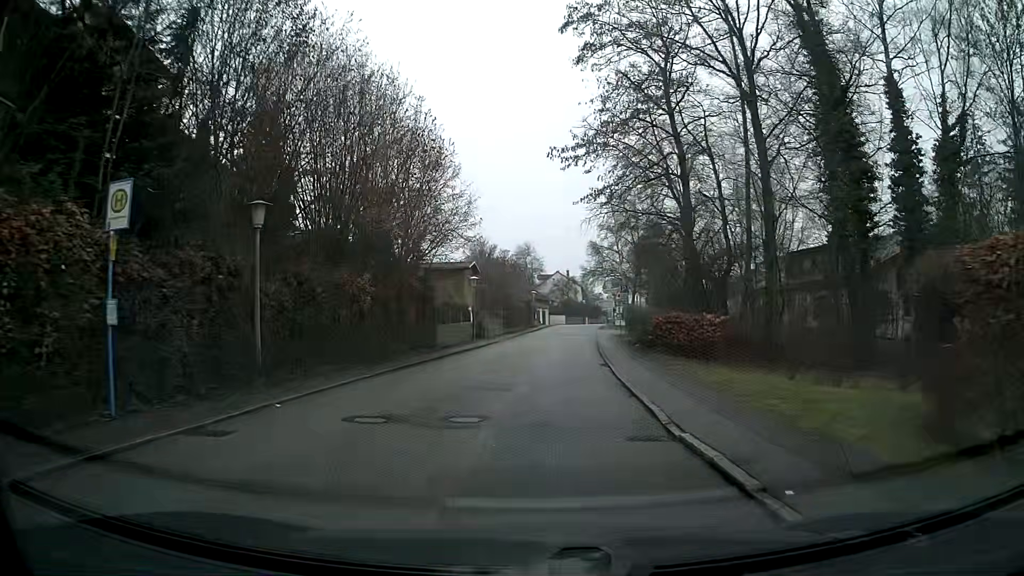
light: Day
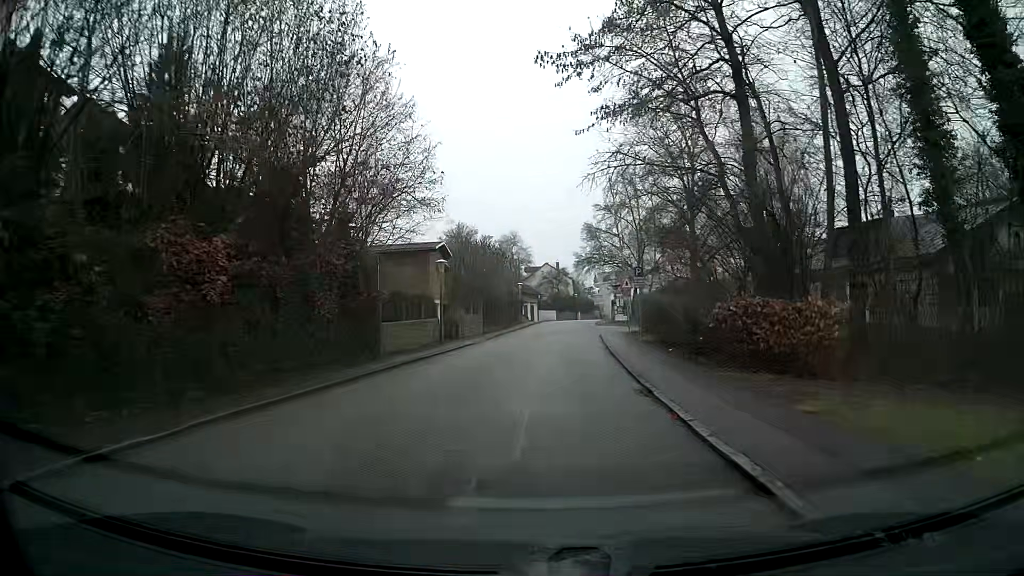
(0.0, +9.5) m; +1°
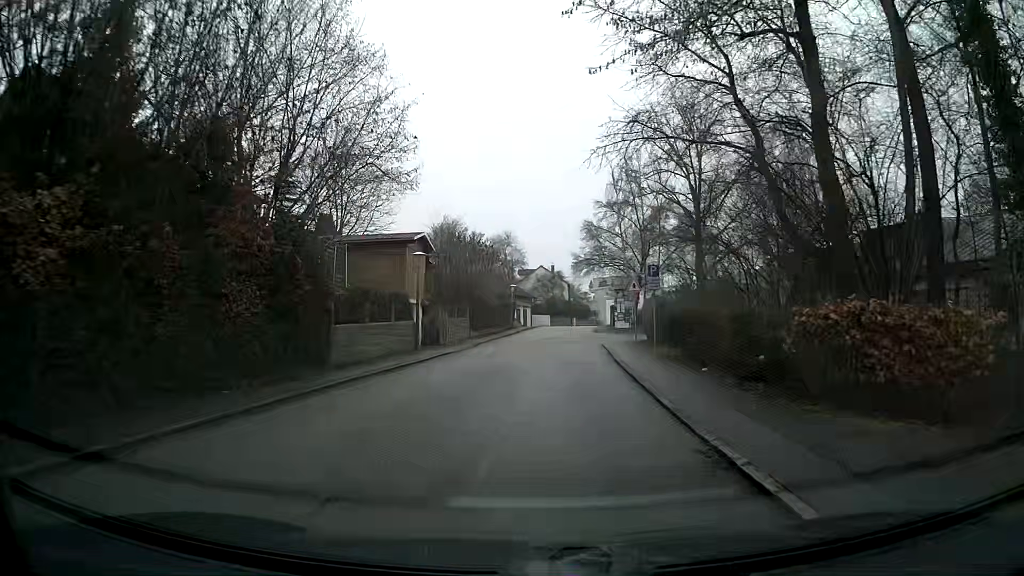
(0.0, +4.9) m; +1°
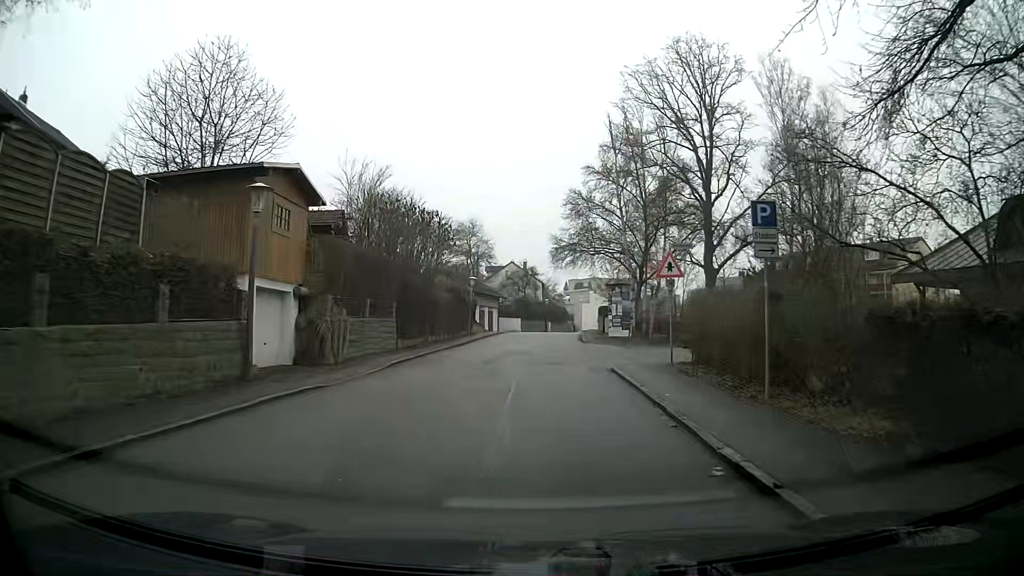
(+0.2, +14.1) m; +3°
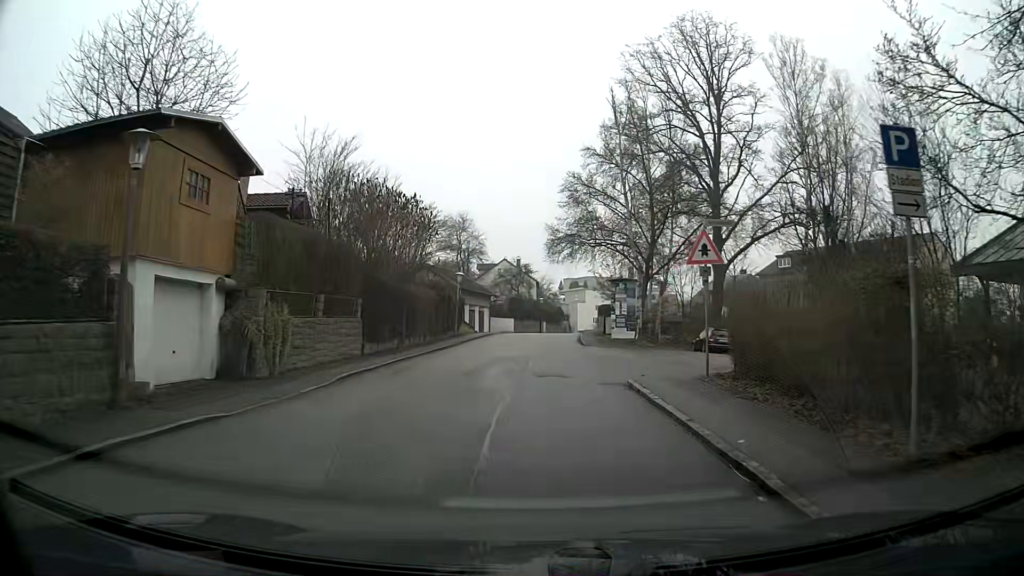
(+0.1, +4.4) m; +1°
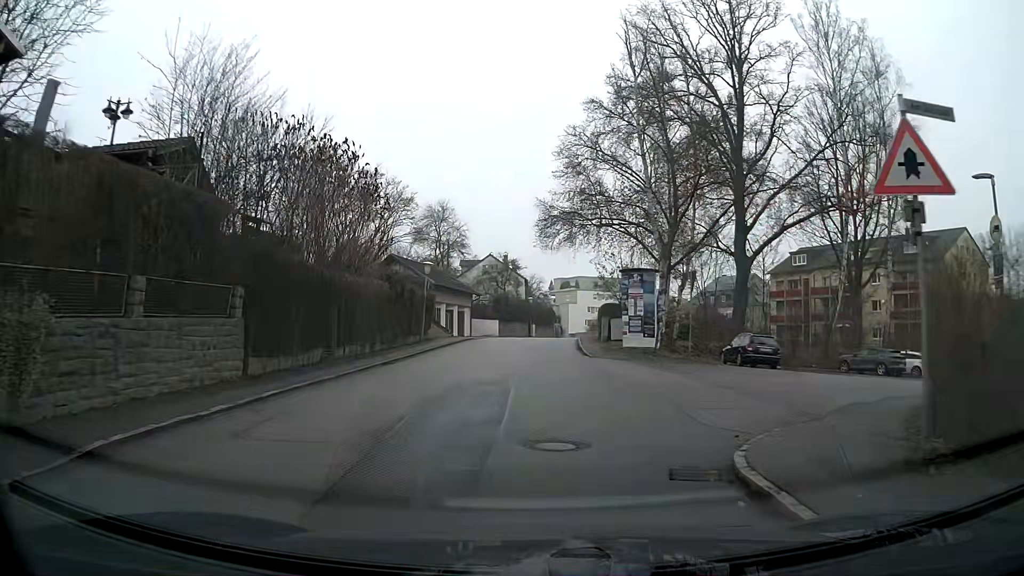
(-0.1, +8.5) m; -1°
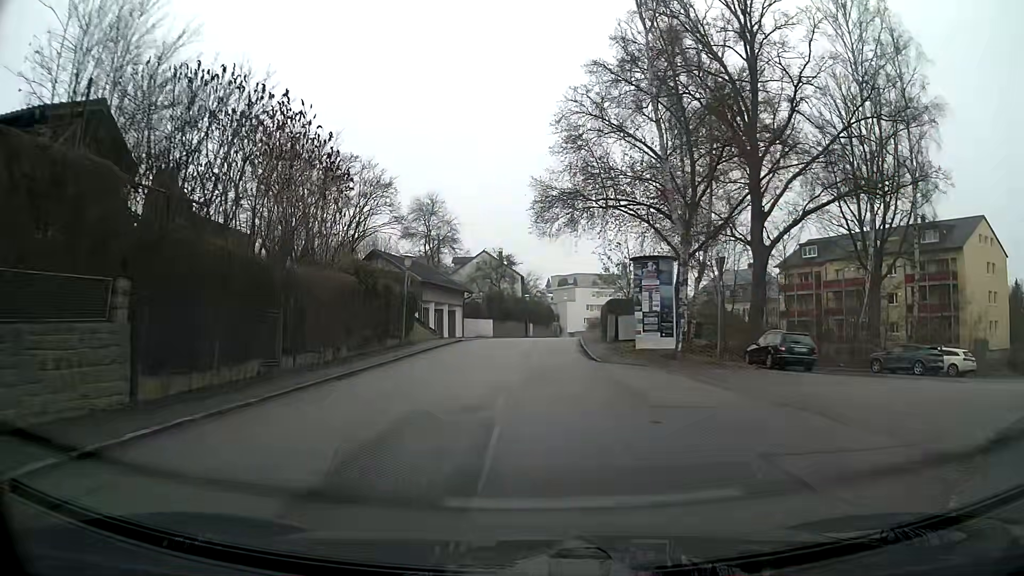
(0.0, +4.2) m; 0°
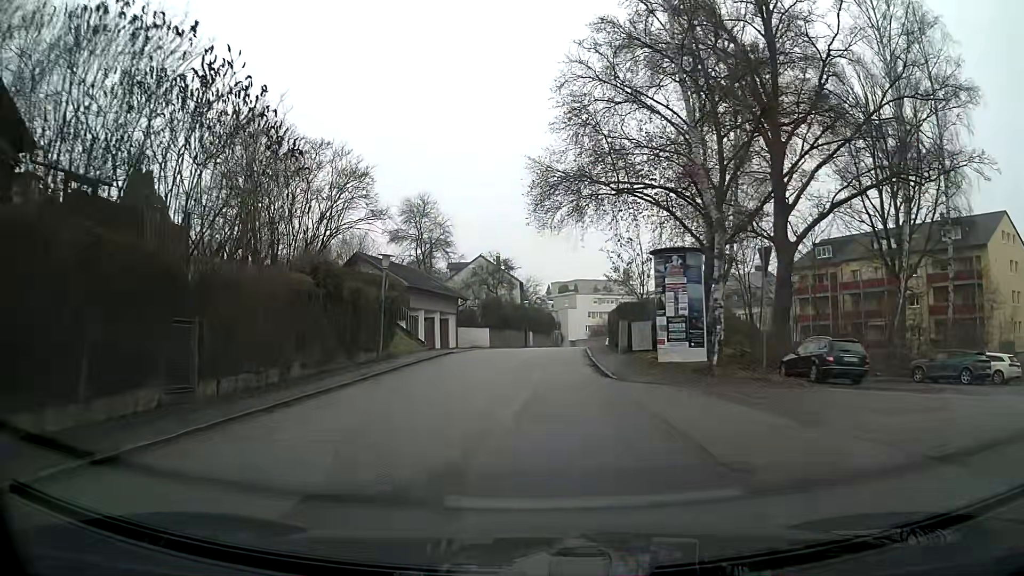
(0.0, +4.2) m; 0°
